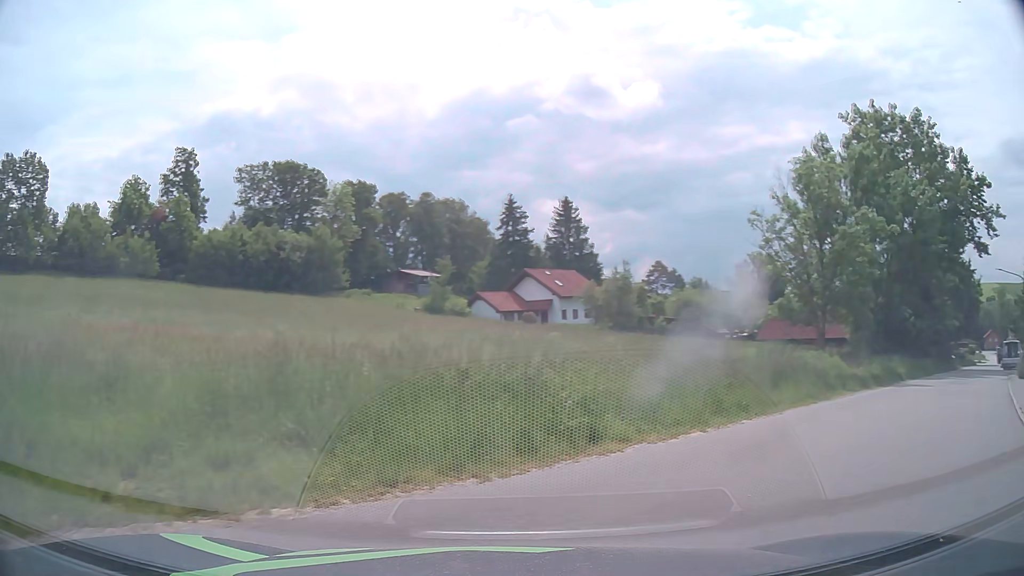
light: Day
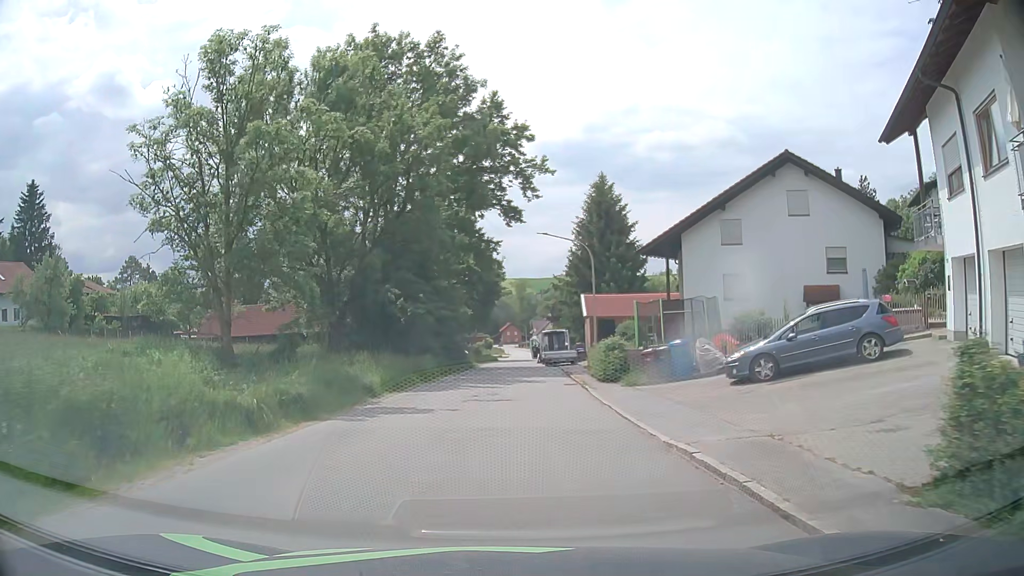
(+7.0, +12.8) m; +40°
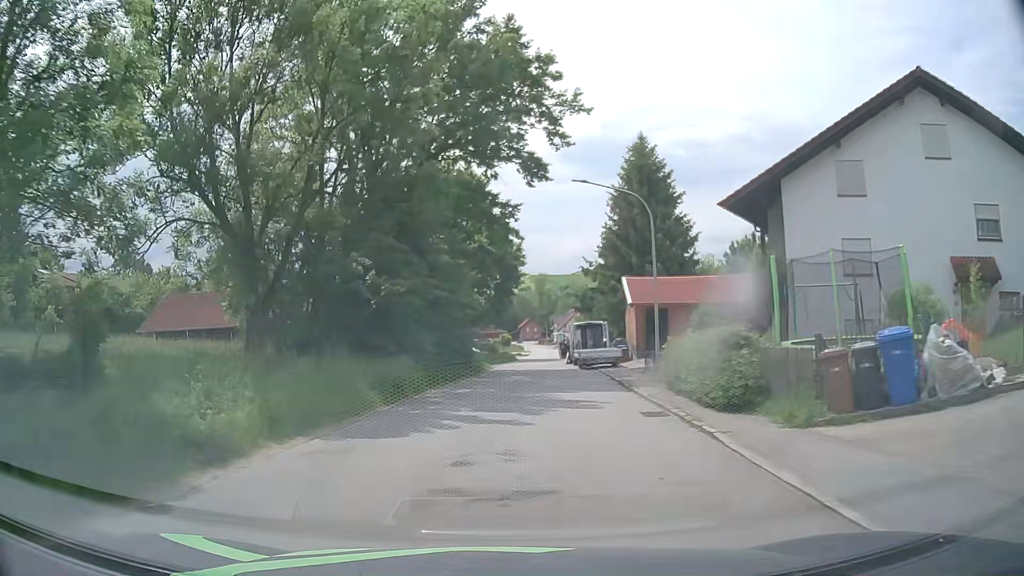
(-0.1, +11.4) m; -1°
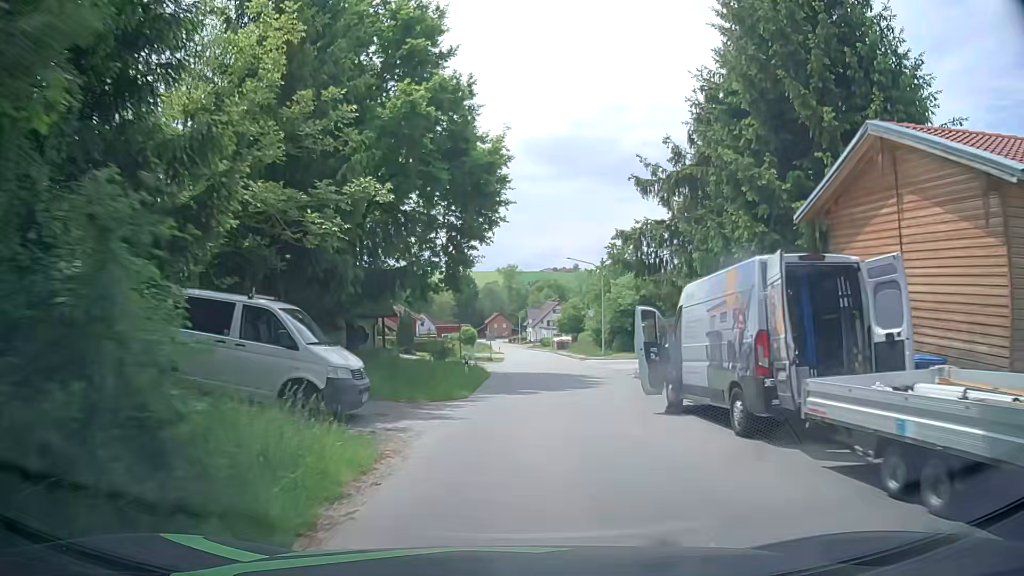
(-0.1, +31.2) m; +4°
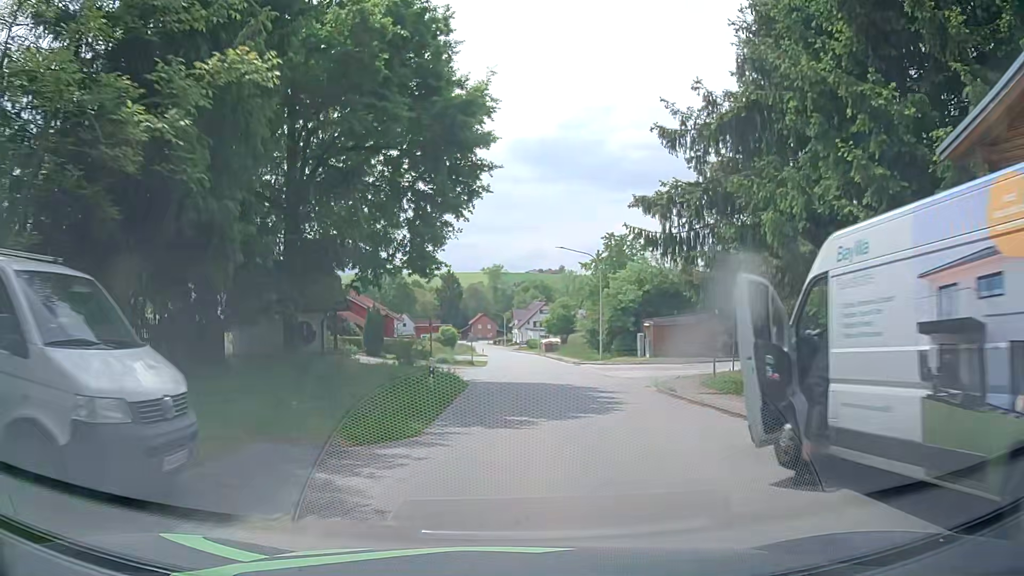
(0.0, +6.5) m; 0°
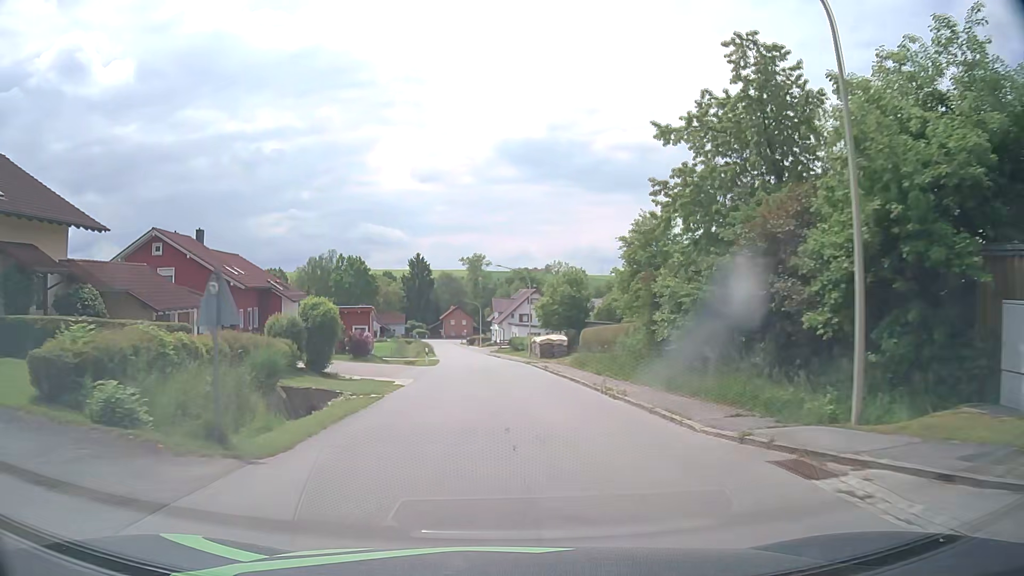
(+1.2, +35.9) m; +1°
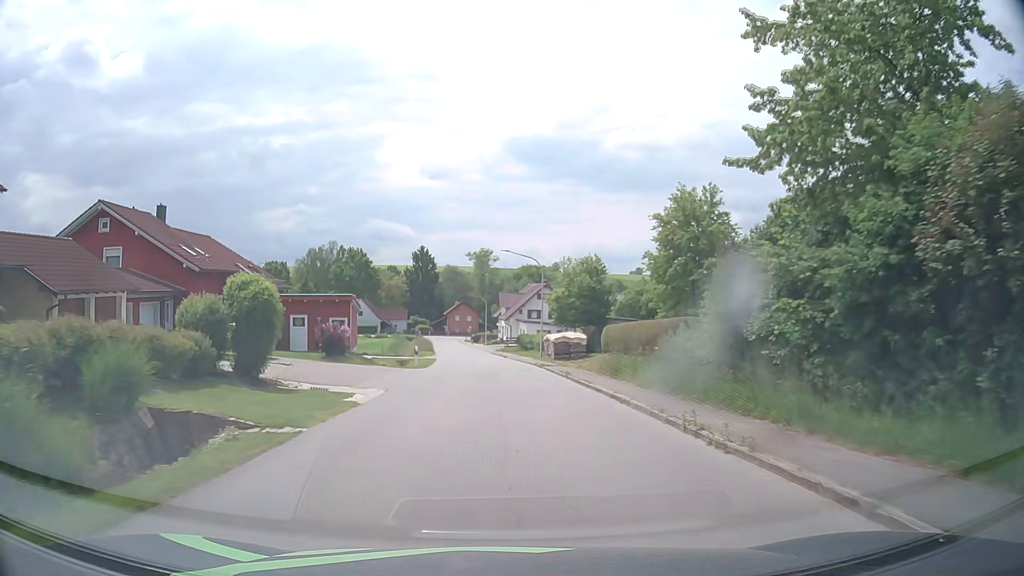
(0.0, +7.7) m; 0°
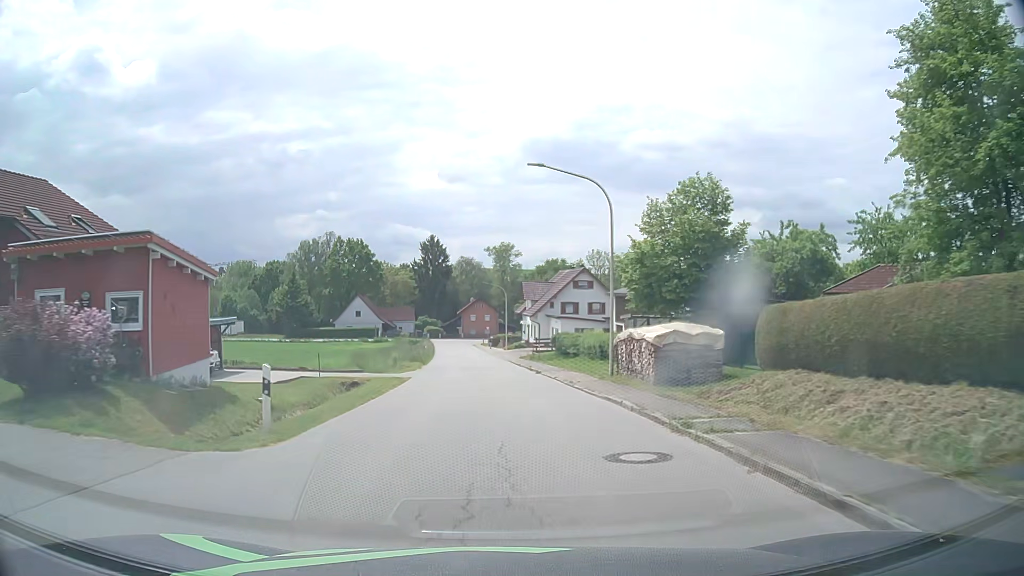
(-0.3, +23.5) m; -2°
(0, +10) (0, +20) (-1, +30) (-1, +40) (-2, +50) (-3, +60) (-4, +70) (-5, +80) (-6, +90) (-7, +100) m
